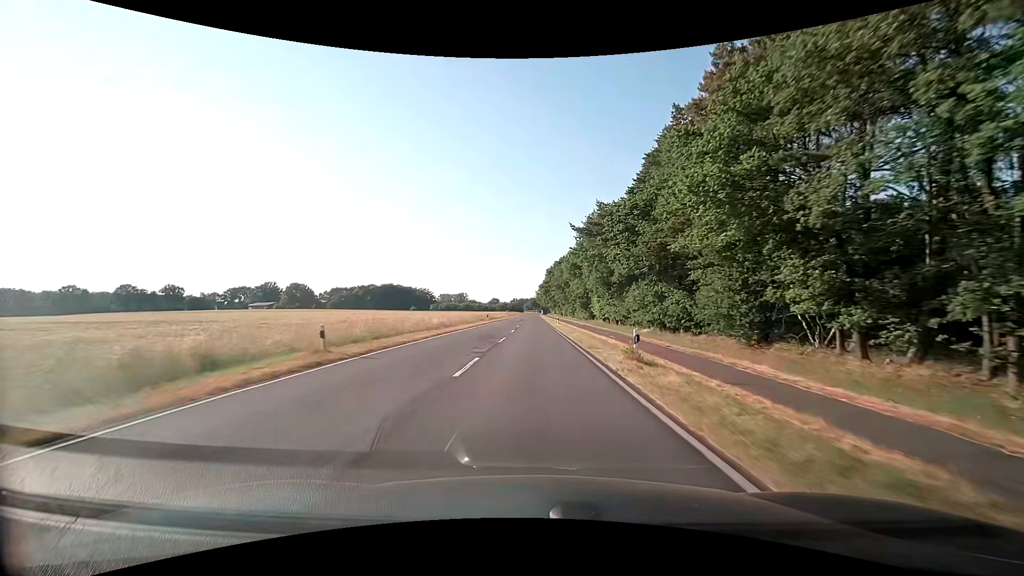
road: secondary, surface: asphalt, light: Day
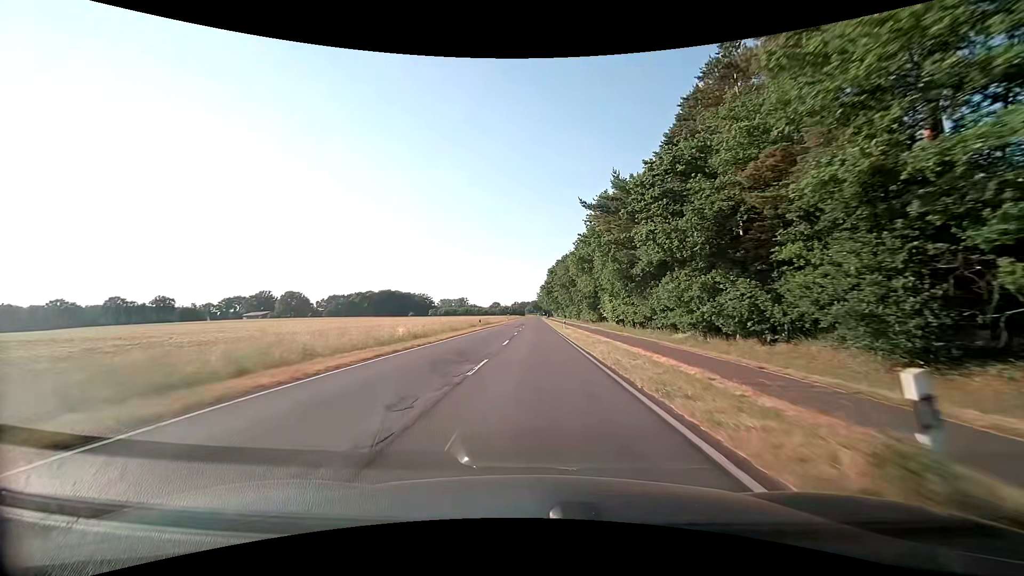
(0.0, +10.8) m; 0°
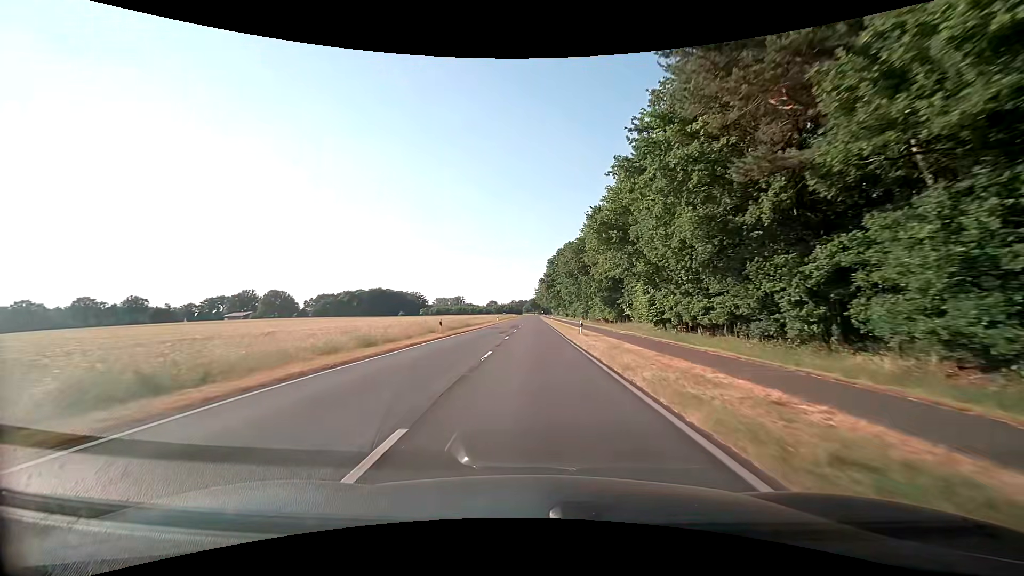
(0.0, +21.6) m; 0°
(0, +10) (0, +20) (0, +30) (0, +40) (0, +50) (0, +60) (0, +70) (0, +80) (0, +90) (0, +100) m
